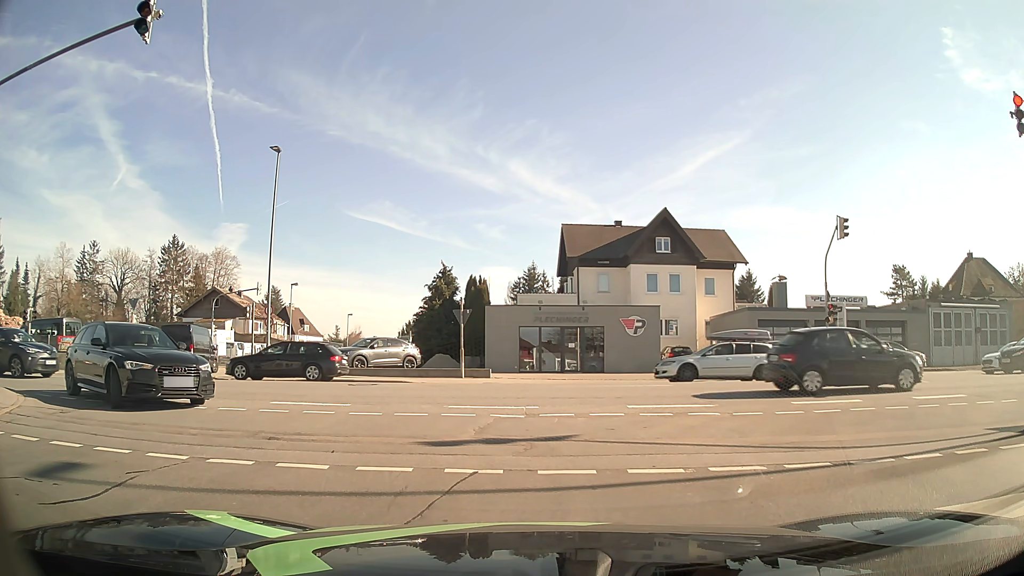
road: residential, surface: asphalt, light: Day
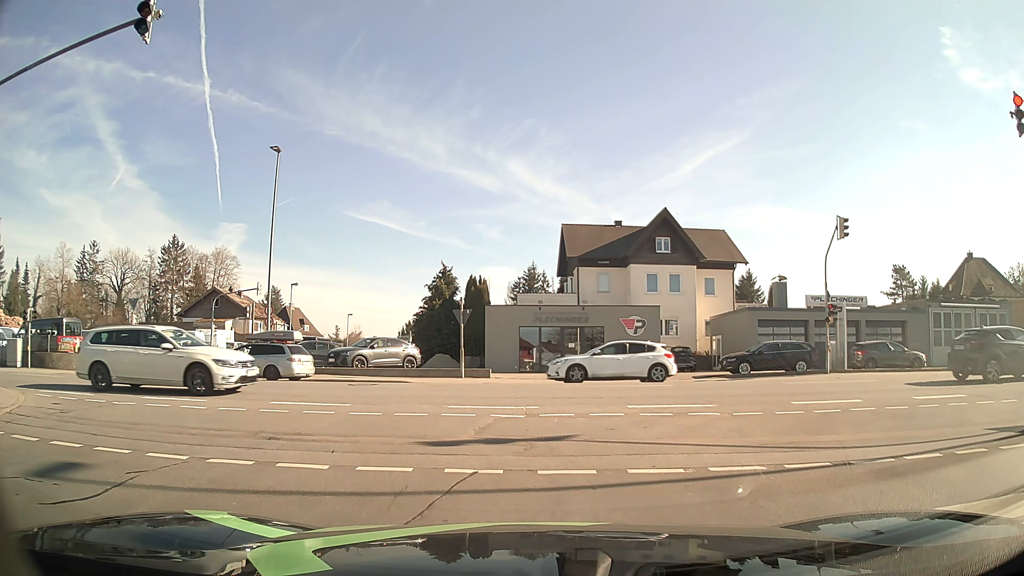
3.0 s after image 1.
(0.0, 0.0) m; 0°
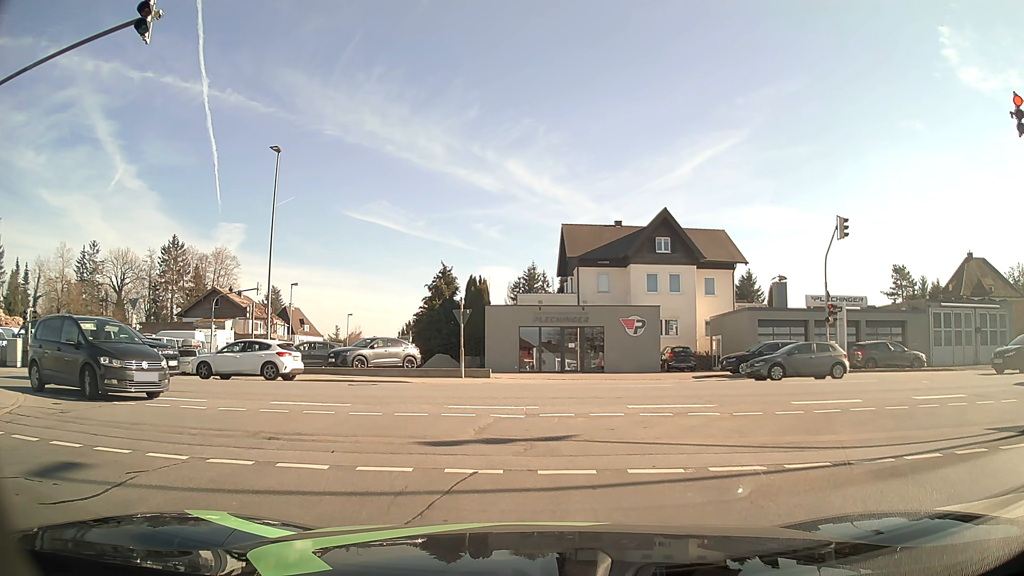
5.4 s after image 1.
(0.0, 0.0) m; 0°
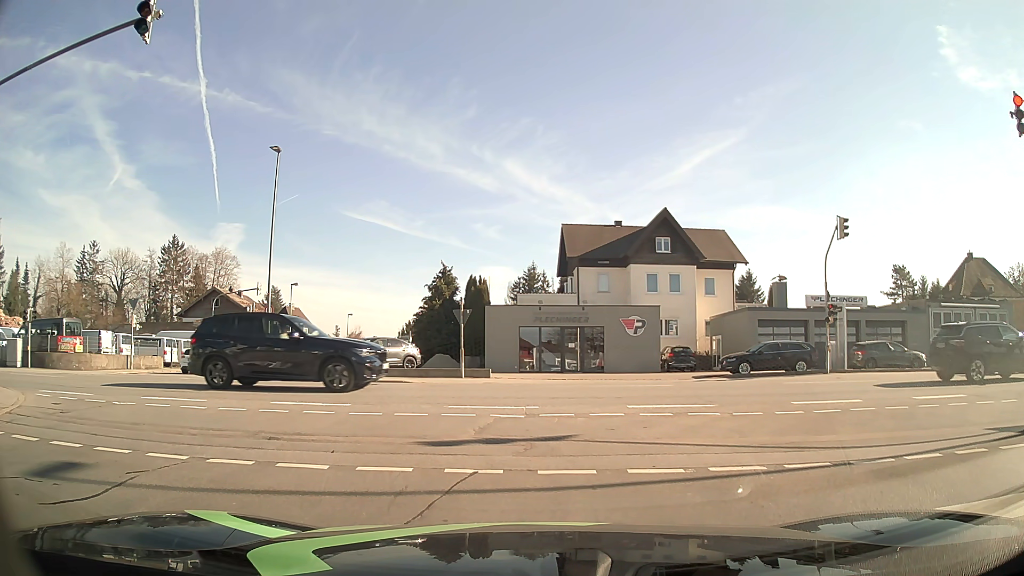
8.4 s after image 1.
(0.0, 0.0) m; 0°
